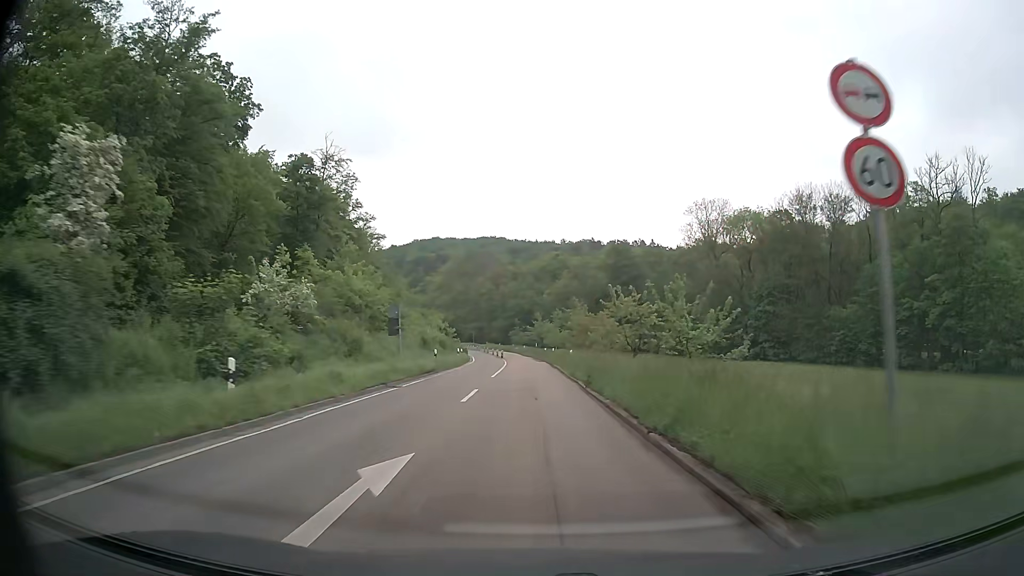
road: secondary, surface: asphalt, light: Day
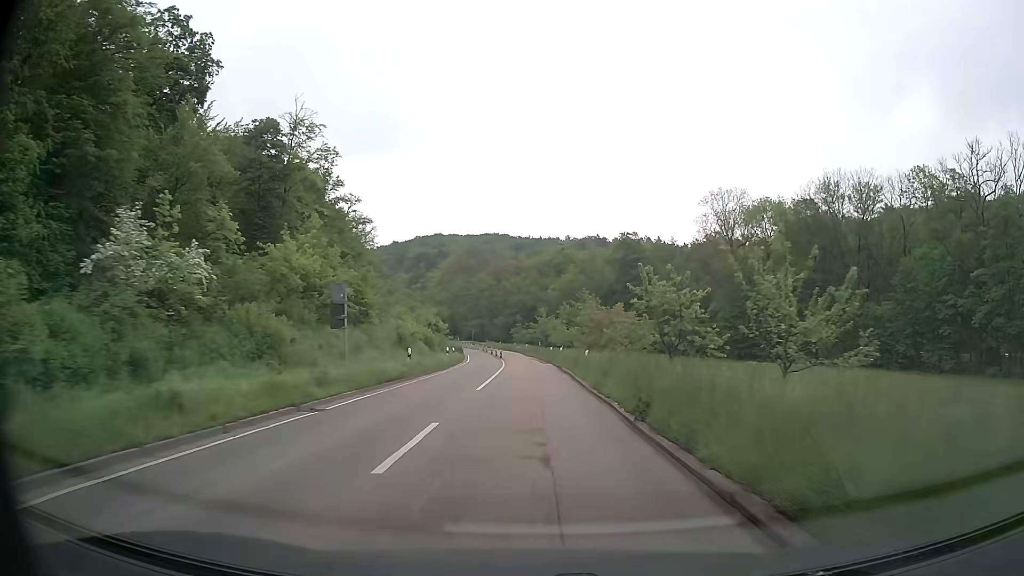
(0.0, +9.1) m; 0°
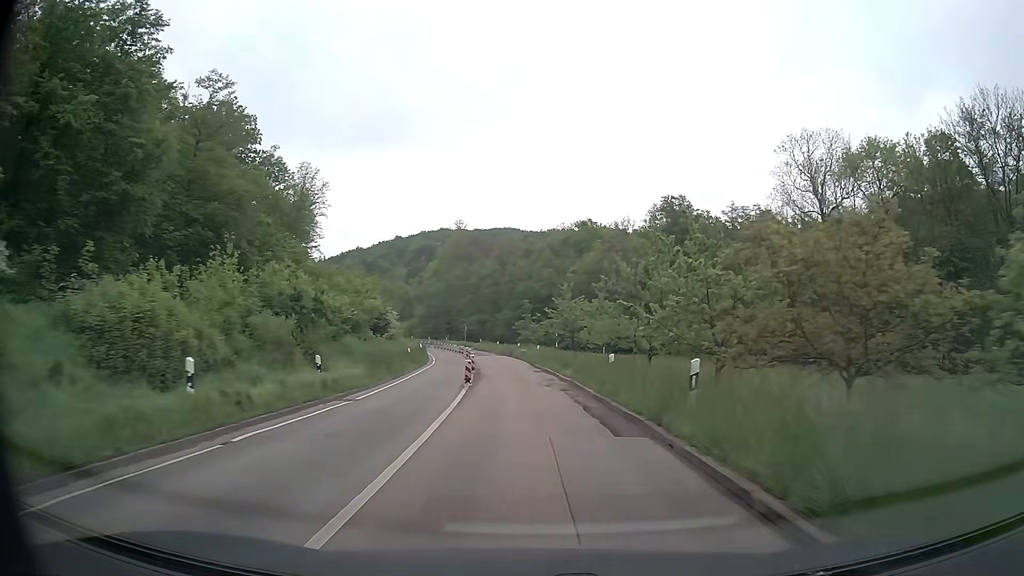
(-0.3, +36.7) m; -1°
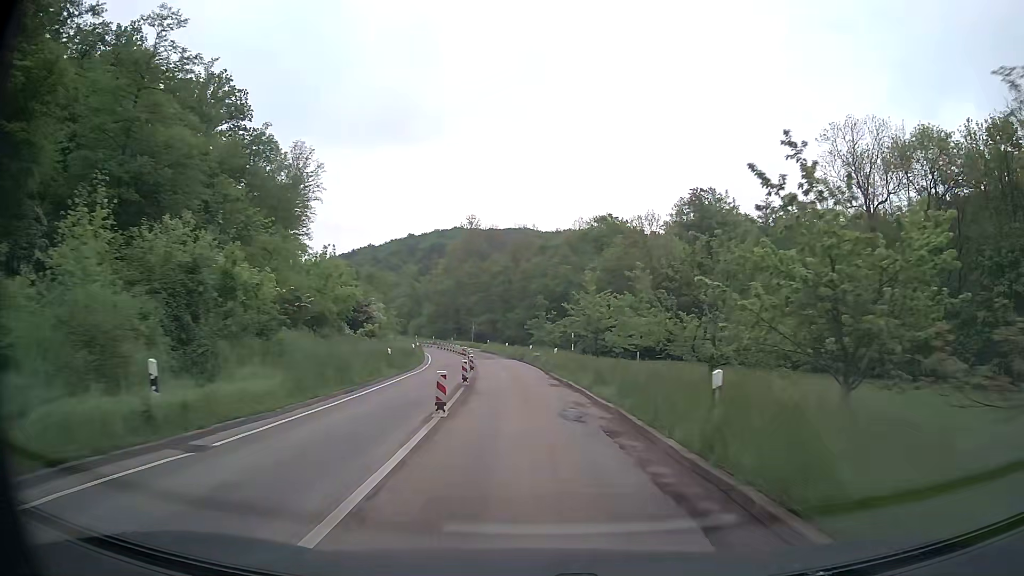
(-0.2, +9.2) m; -2°
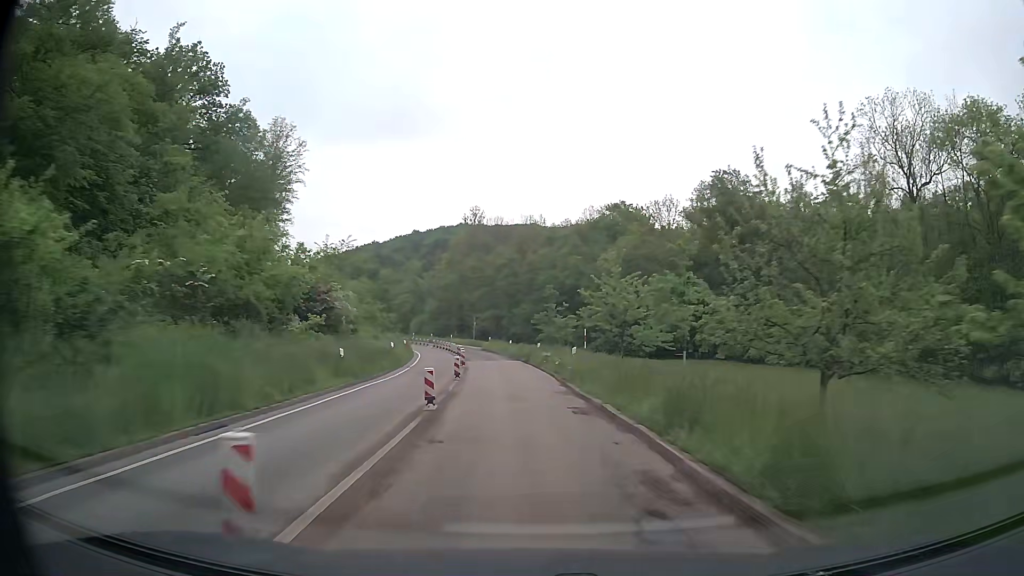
(0.0, +9.2) m; 0°
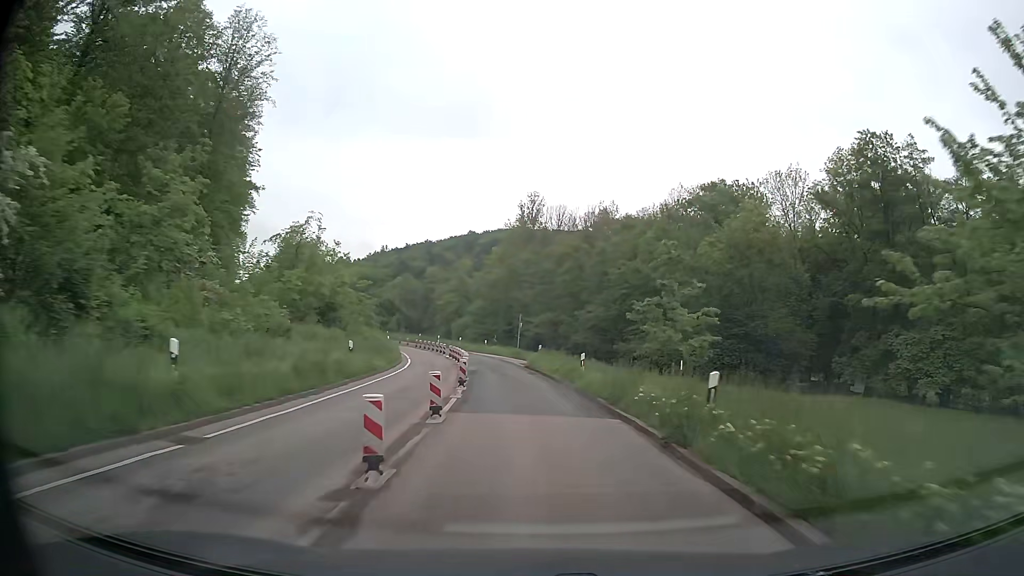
(-1.4, +27.4) m; -5°
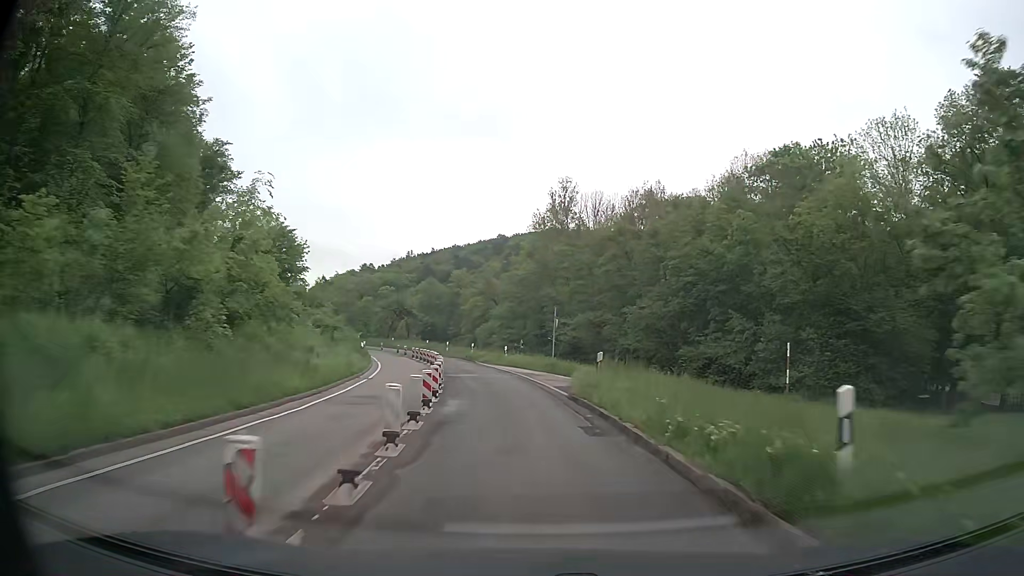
(-0.3, +18.2) m; -3°
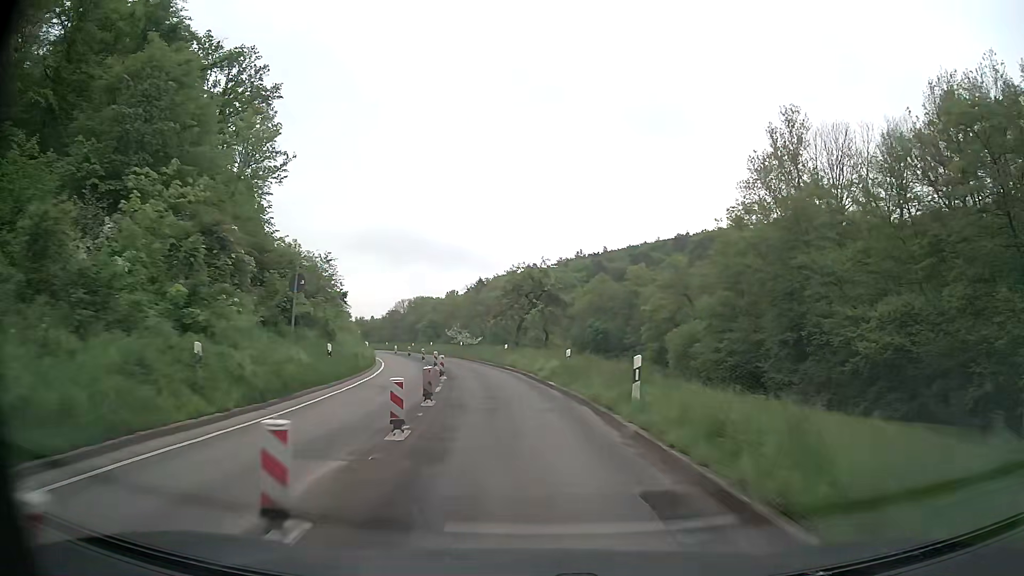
(-5.2, +44.7) m; -15°
(0, +10) (-1, +20) (-2, +30) (-4, +40) (-6, +49) (-9, +59) (-12, +69) (-15, +78) (-19, +87) (-23, +96) m
